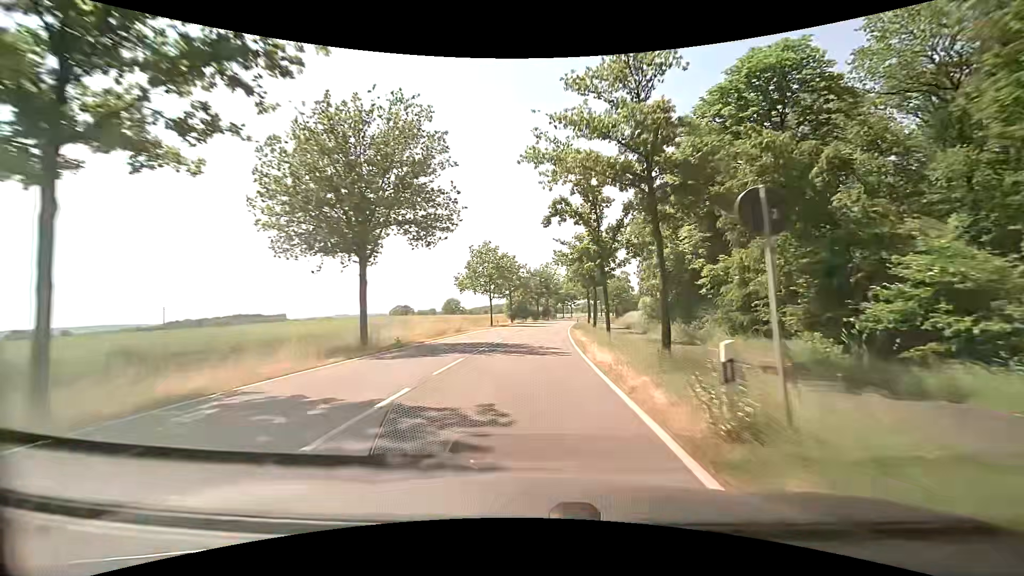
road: secondary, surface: asphalt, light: Day
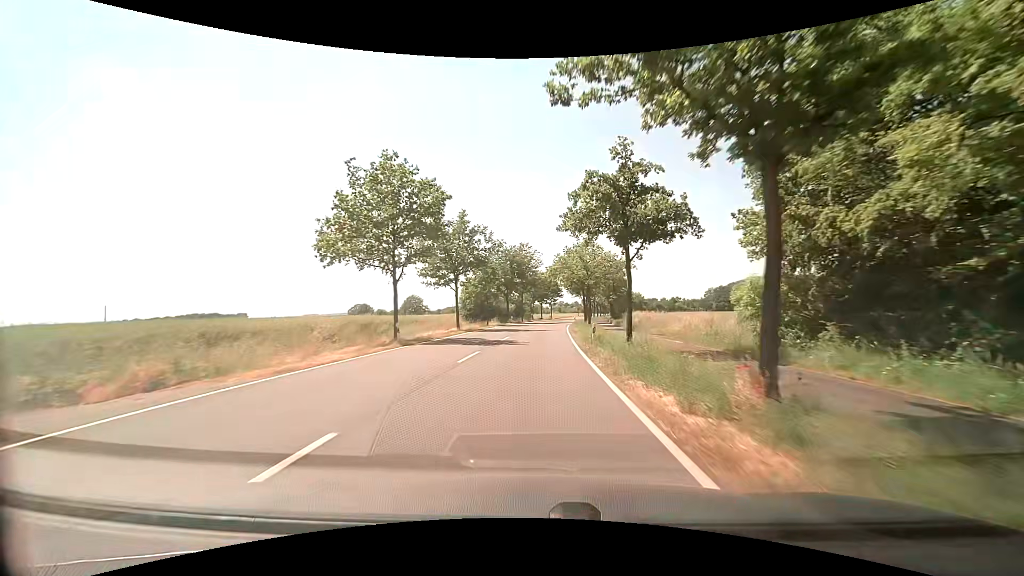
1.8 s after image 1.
(+0.8, +33.2) m; +3°
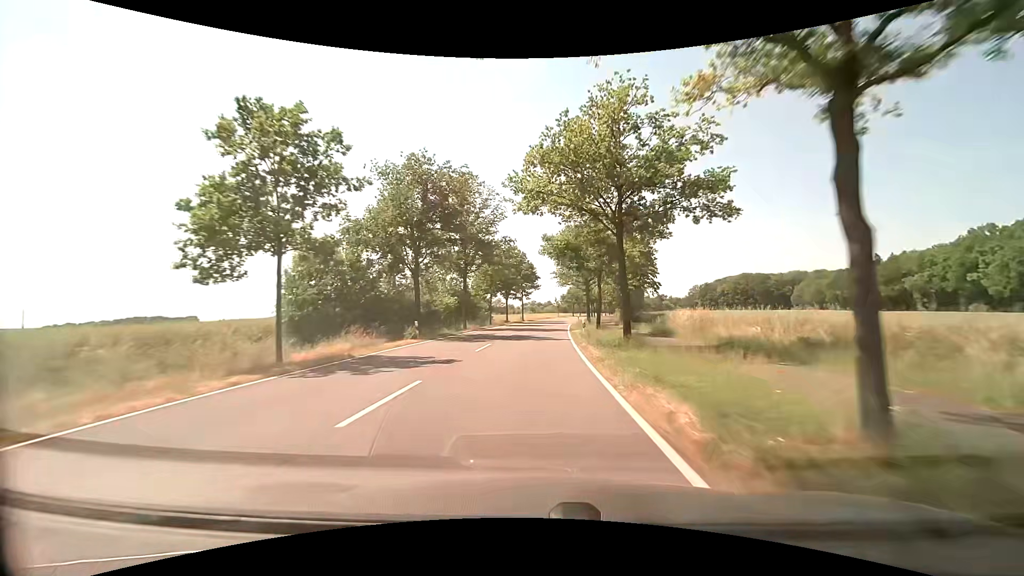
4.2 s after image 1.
(+1.6, +43.8) m; +4°
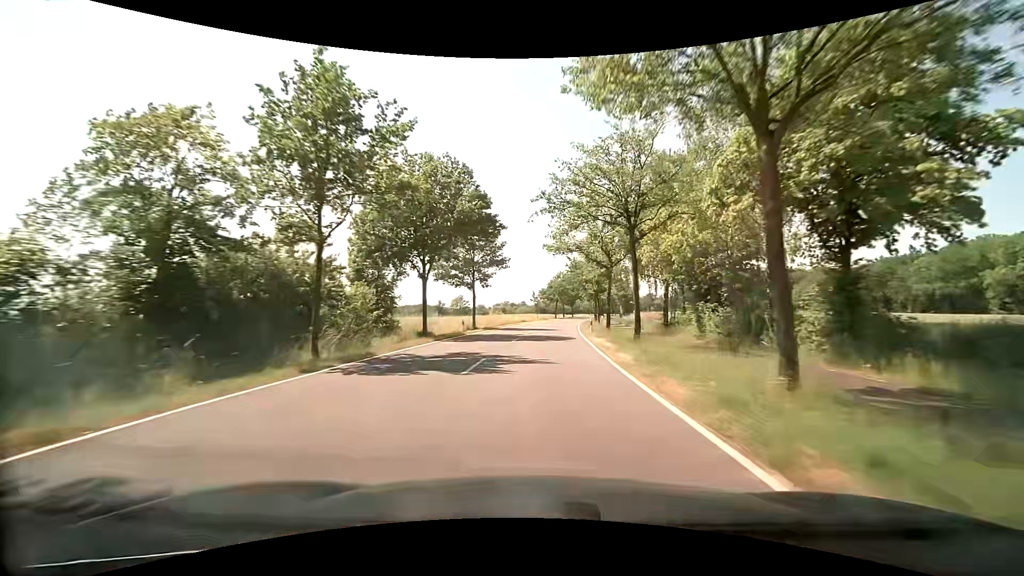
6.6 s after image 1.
(+0.8, +43.1) m; +3°
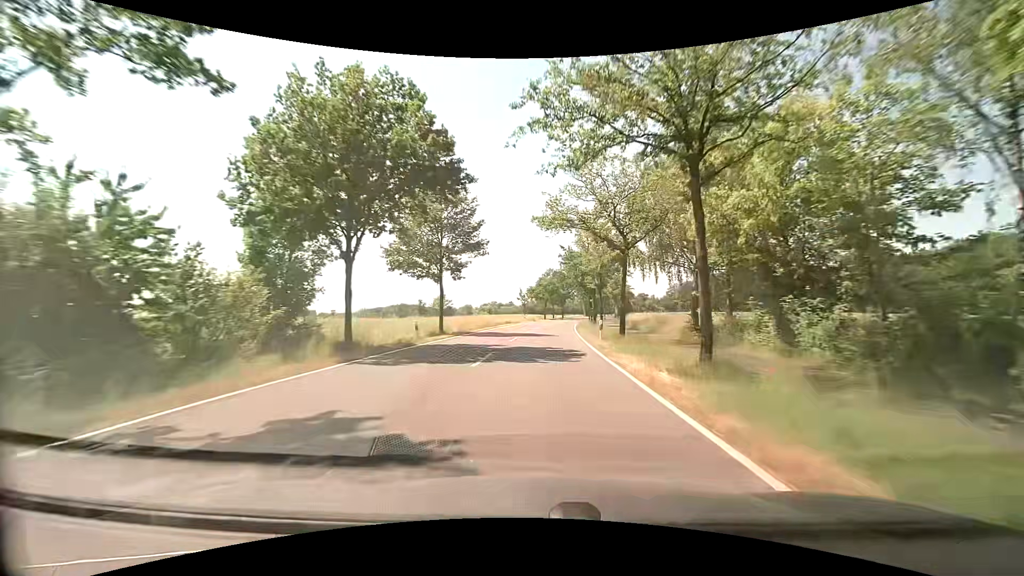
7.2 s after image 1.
(+0.1, +10.7) m; +1°
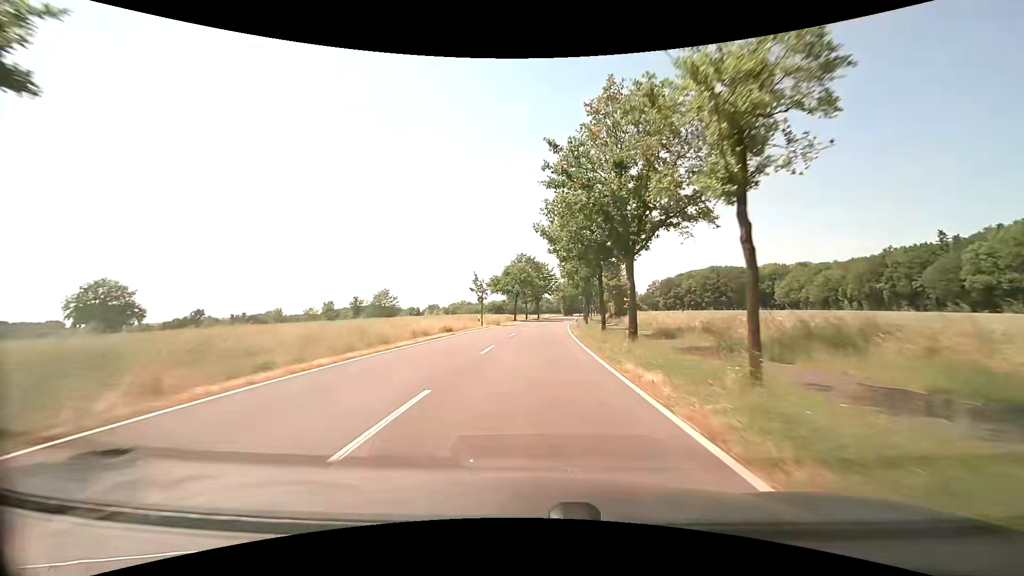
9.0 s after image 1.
(+1.1, +31.9) m; +4°
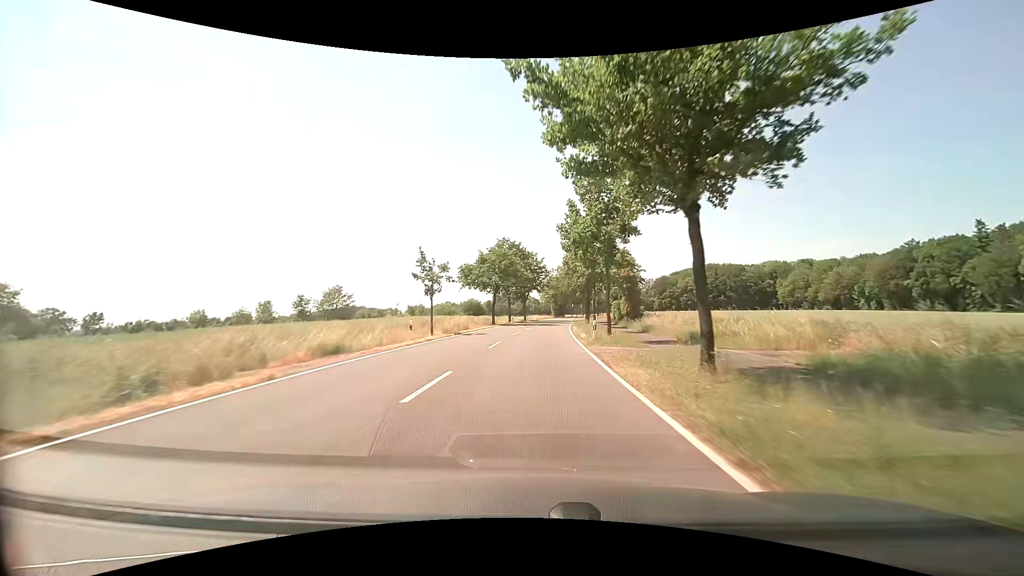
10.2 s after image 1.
(+0.3, +21.2) m; +2°
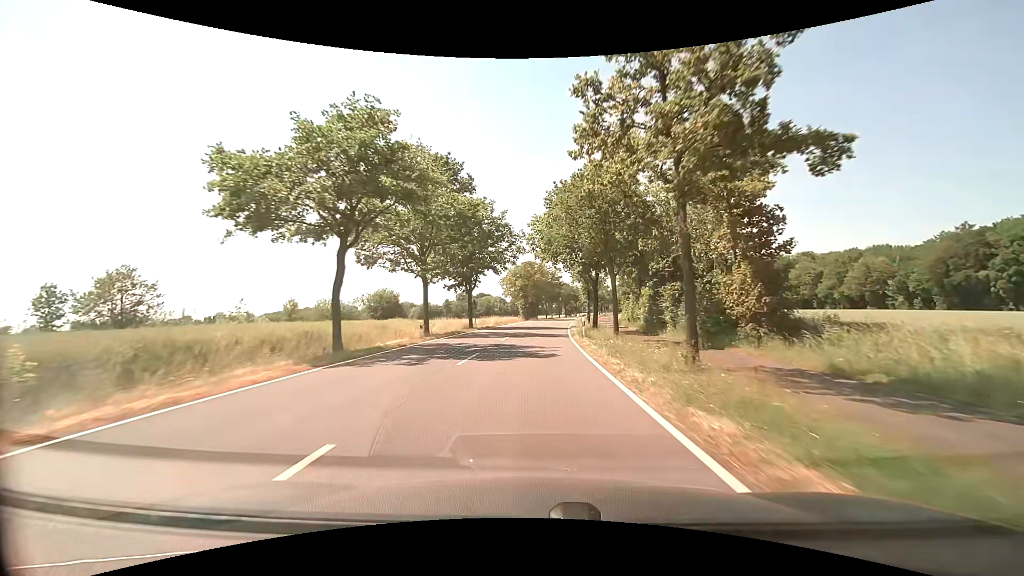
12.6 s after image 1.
(+1.2, +42.5) m; +4°
(0, +10) (0, +20) (+1, +30) (+1, +40) (+2, +50) (+3, +60) (+4, +70) (+5, +80) (+6, +90) (+7, +100) m
